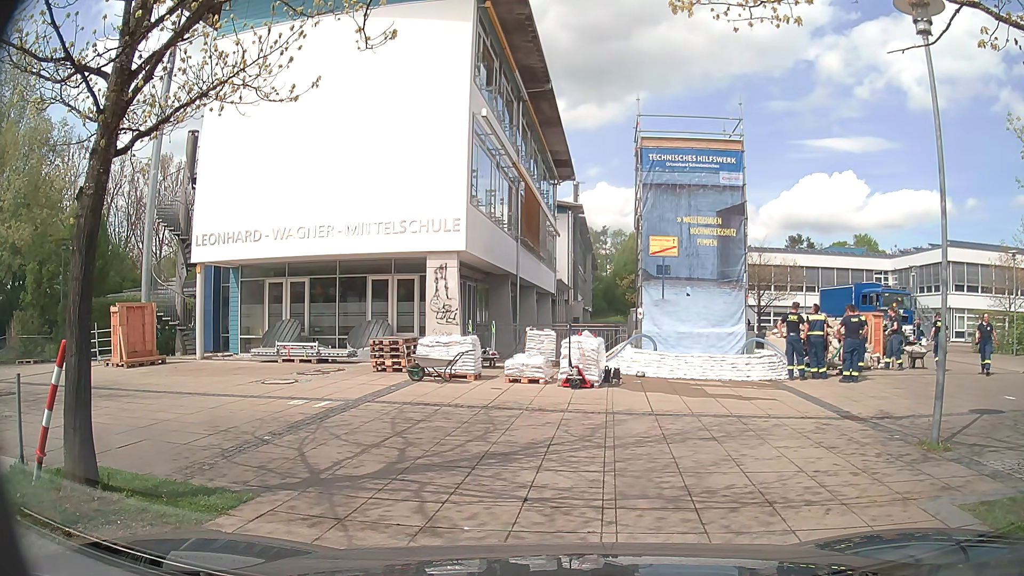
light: Day
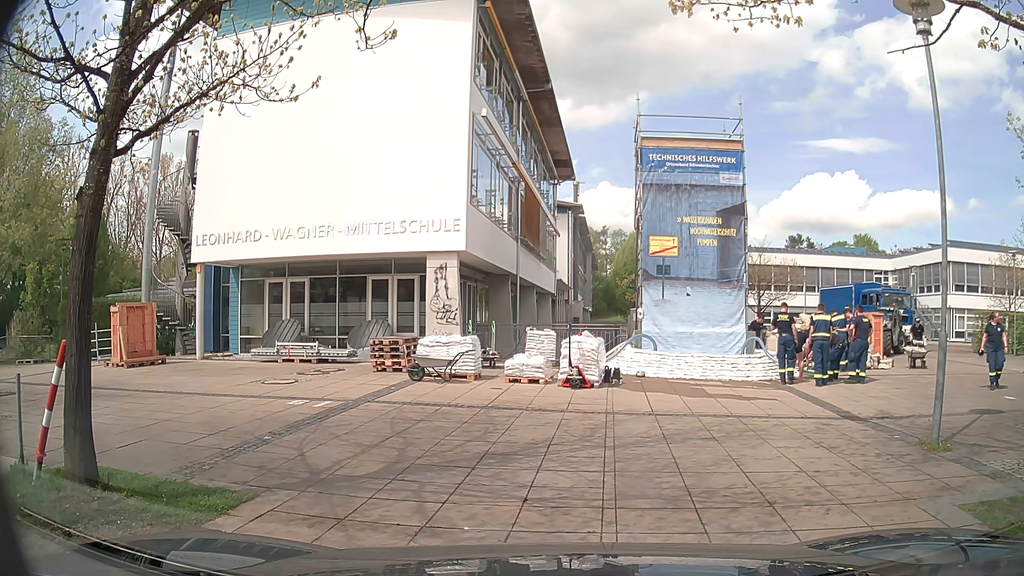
(0.0, 0.0) m; 0°
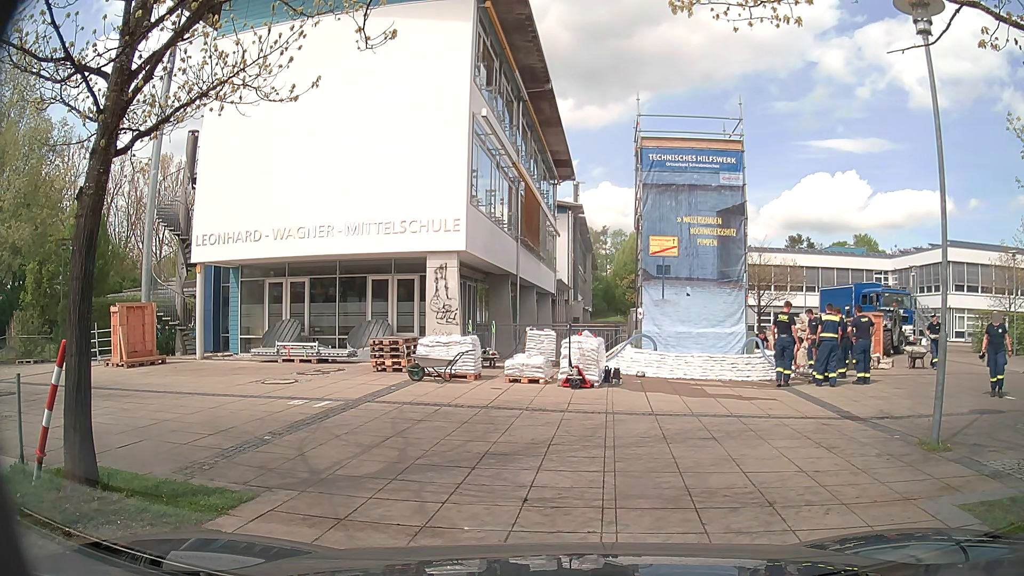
(0.0, 0.0) m; 0°
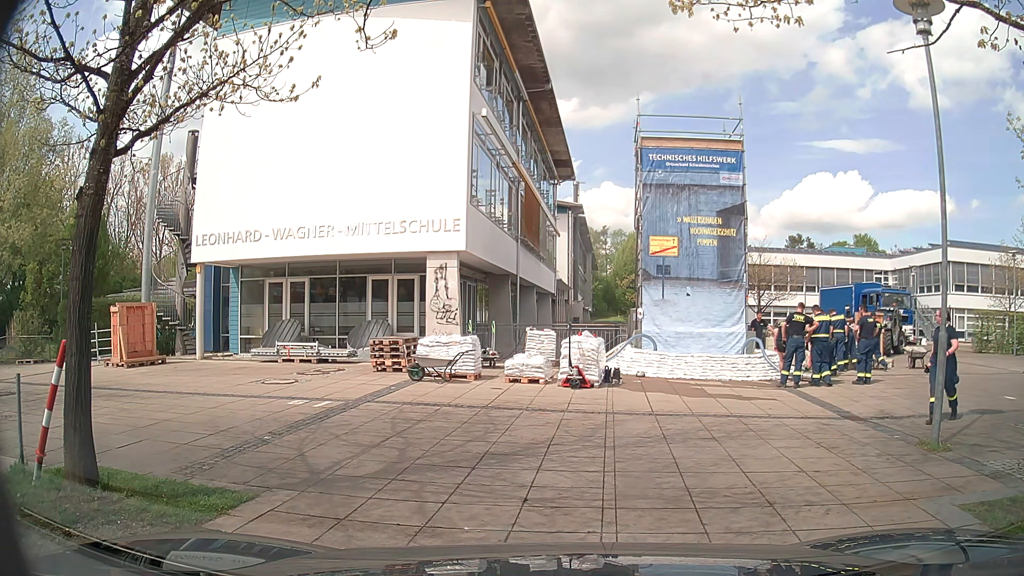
(0.0, 0.0) m; 0°
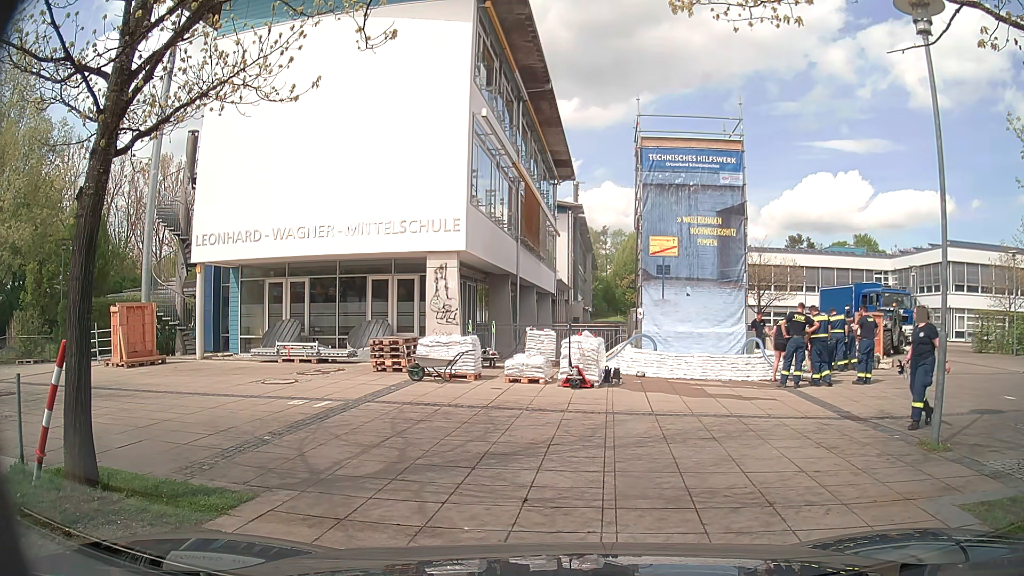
(0.0, 0.0) m; 0°
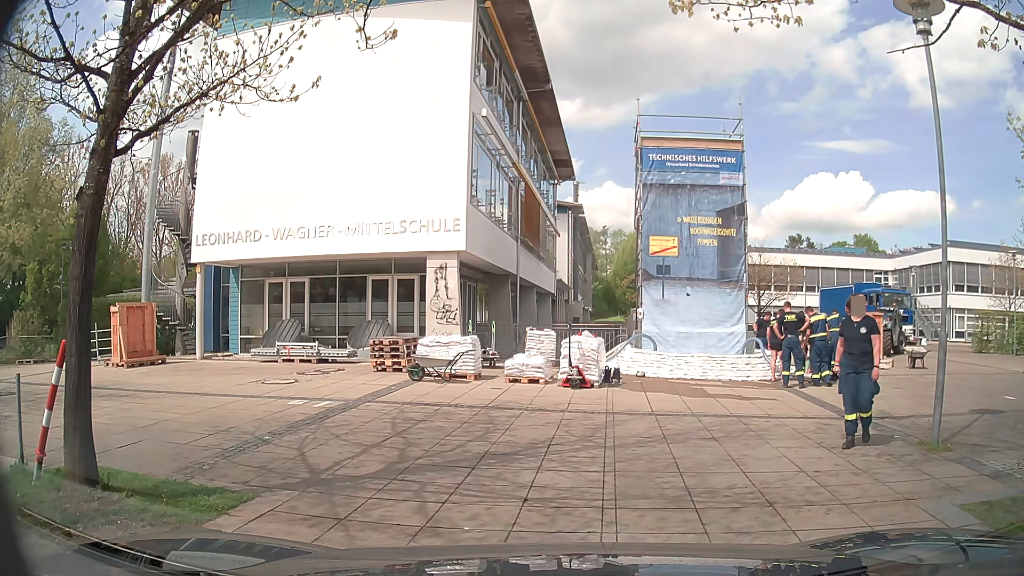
(0.0, 0.0) m; 0°
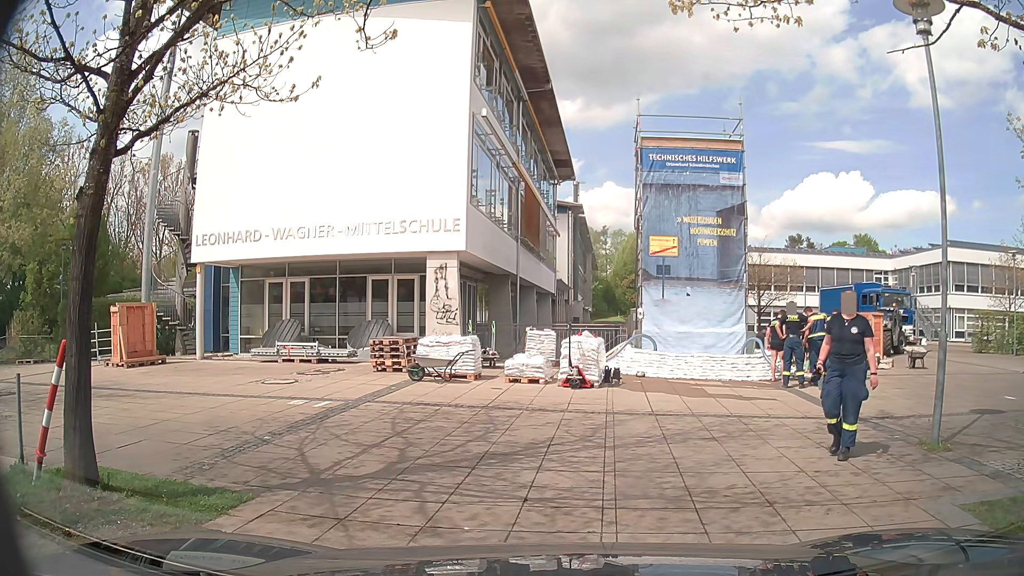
(0.0, 0.0) m; 0°
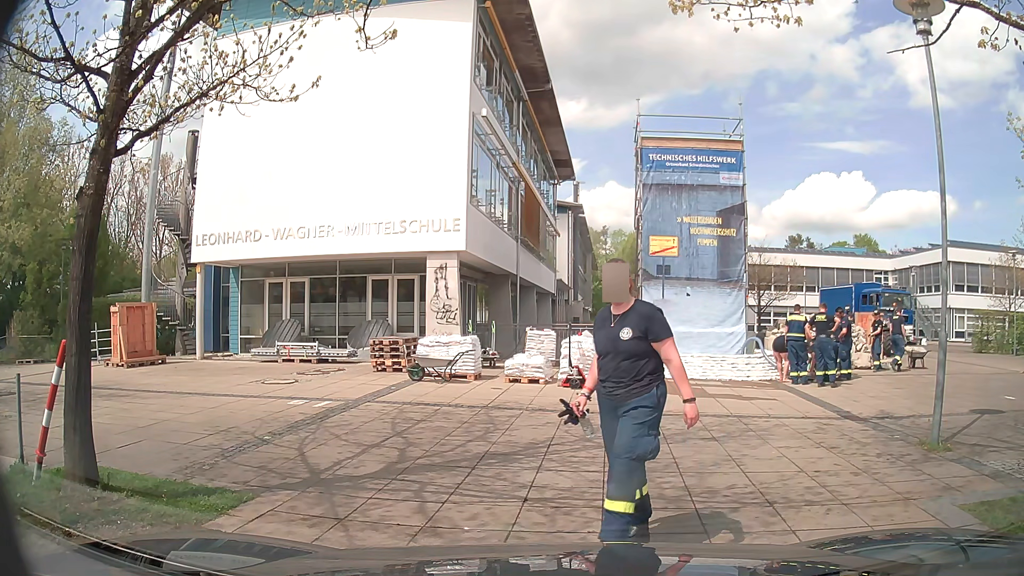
(0.0, 0.0) m; 0°
